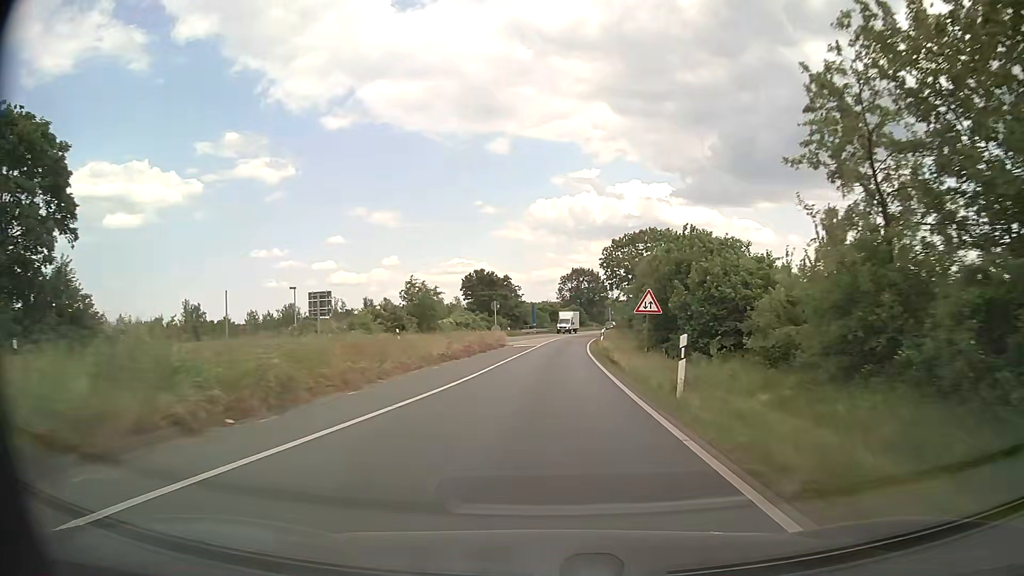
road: primary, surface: asphalt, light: Day
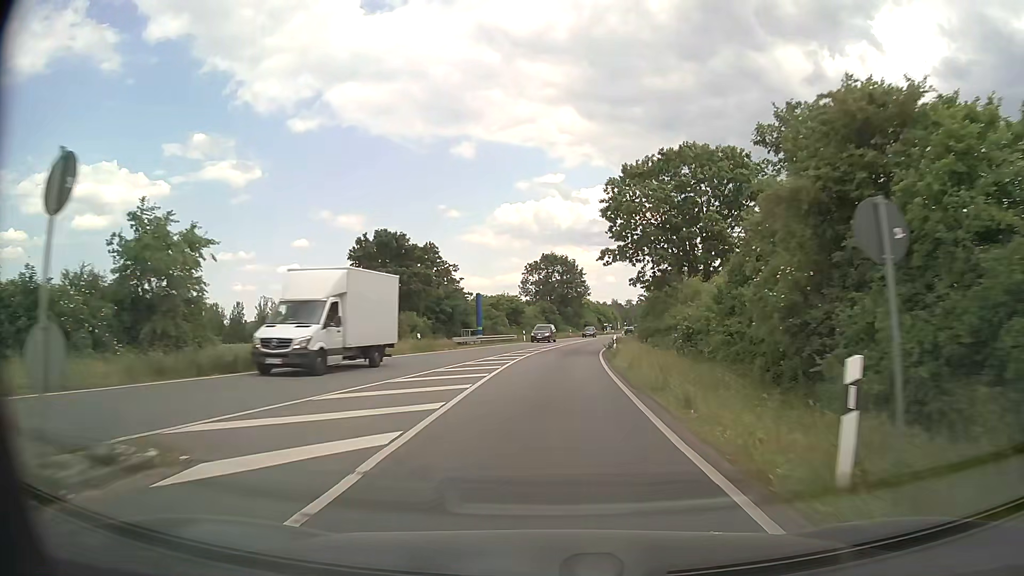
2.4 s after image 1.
(+0.9, +37.9) m; +4°
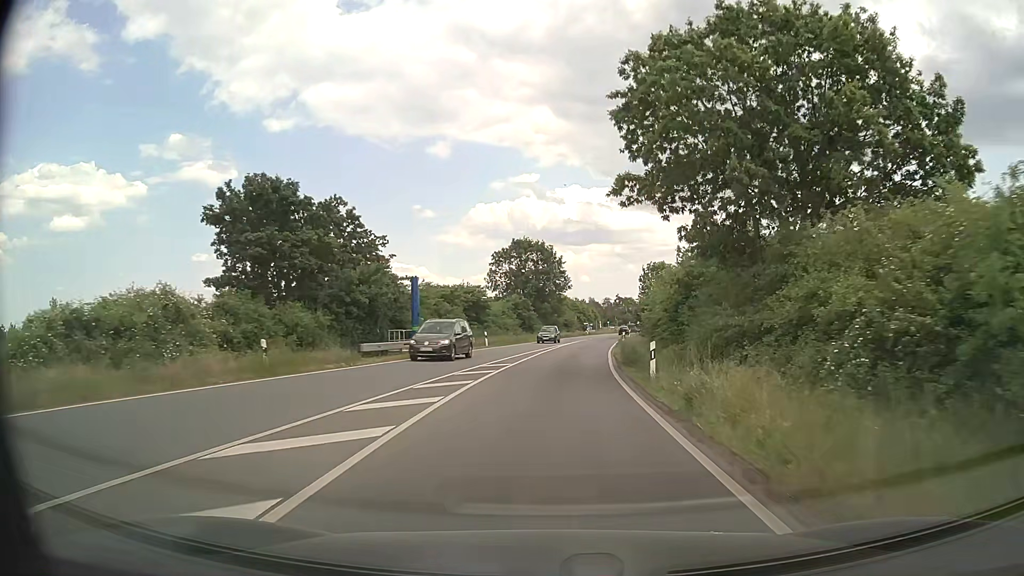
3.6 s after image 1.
(+0.1, +18.5) m; +2°
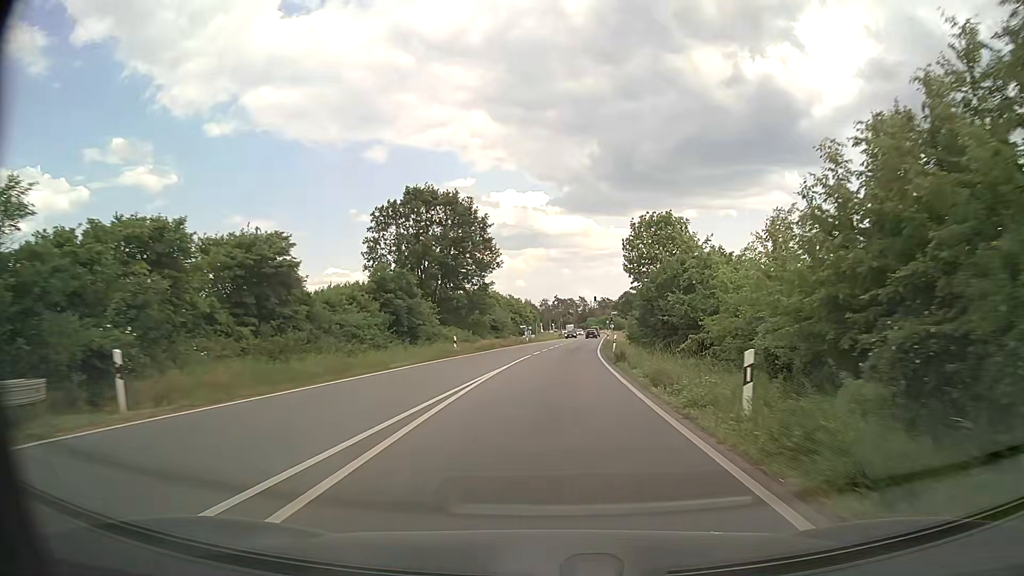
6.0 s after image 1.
(+1.8, +37.6) m; +6°
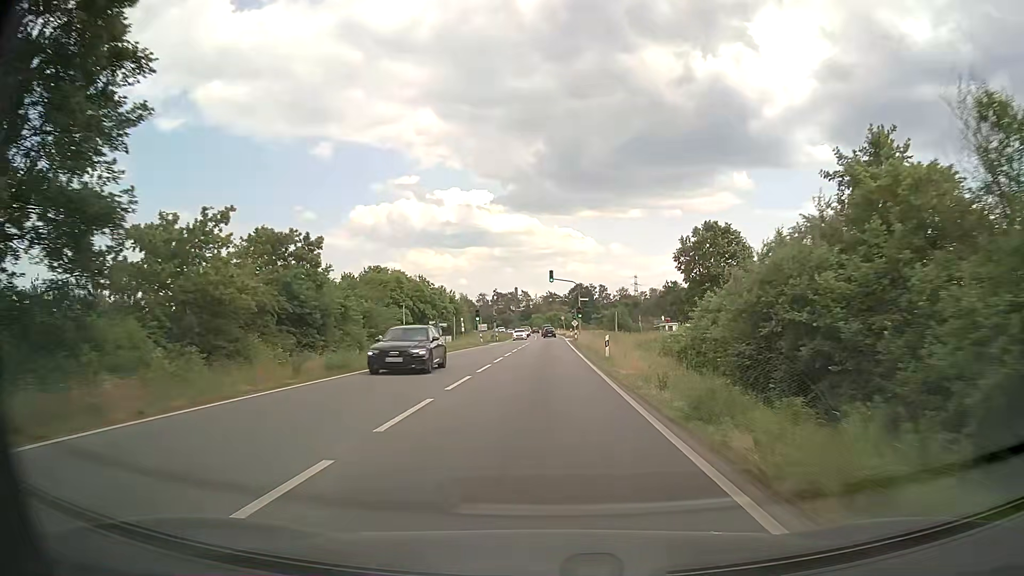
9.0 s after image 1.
(+2.2, +48.5) m; +5°
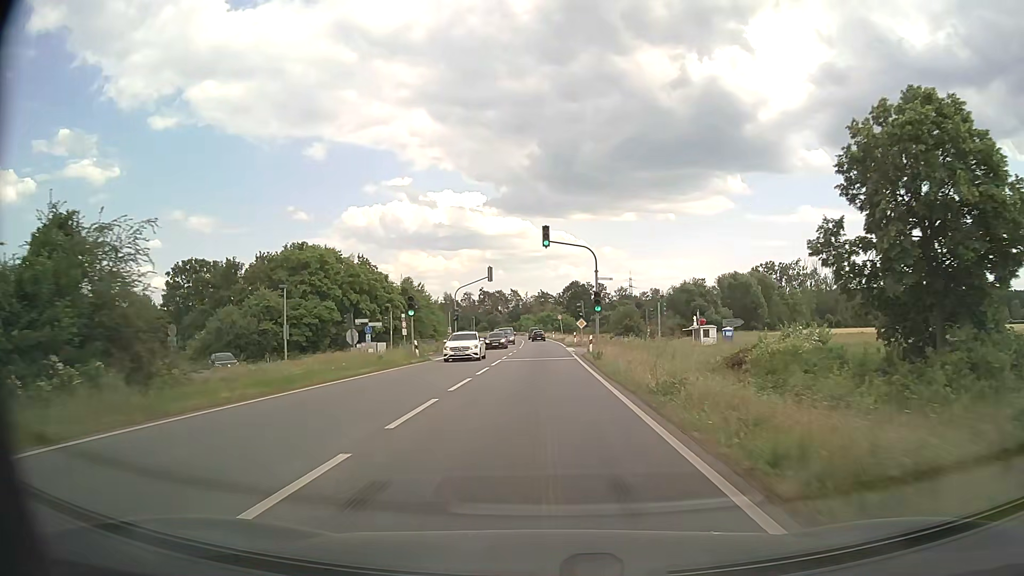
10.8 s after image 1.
(-0.1, +29.9) m; 0°
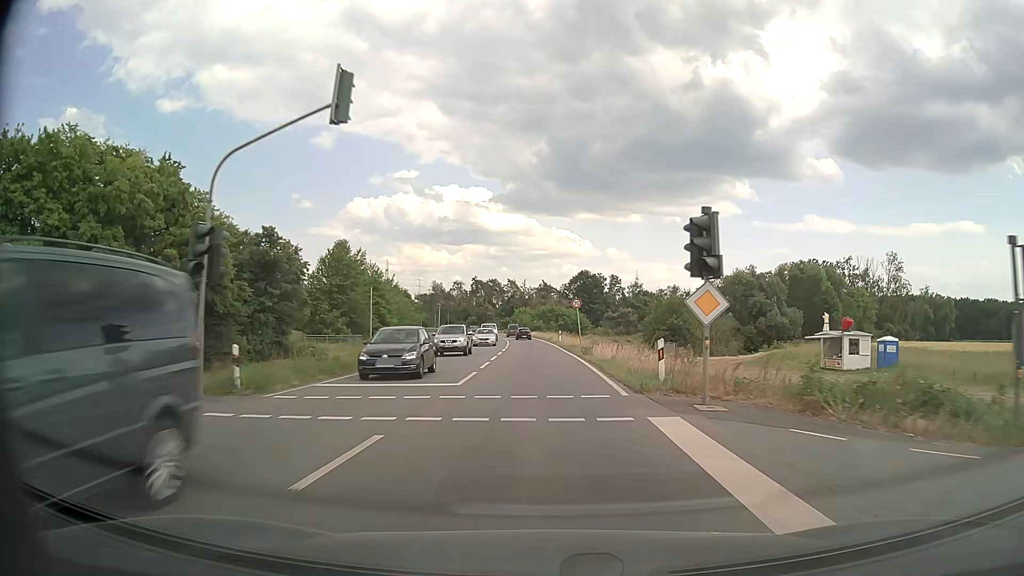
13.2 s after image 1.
(+0.1, +40.5) m; 0°
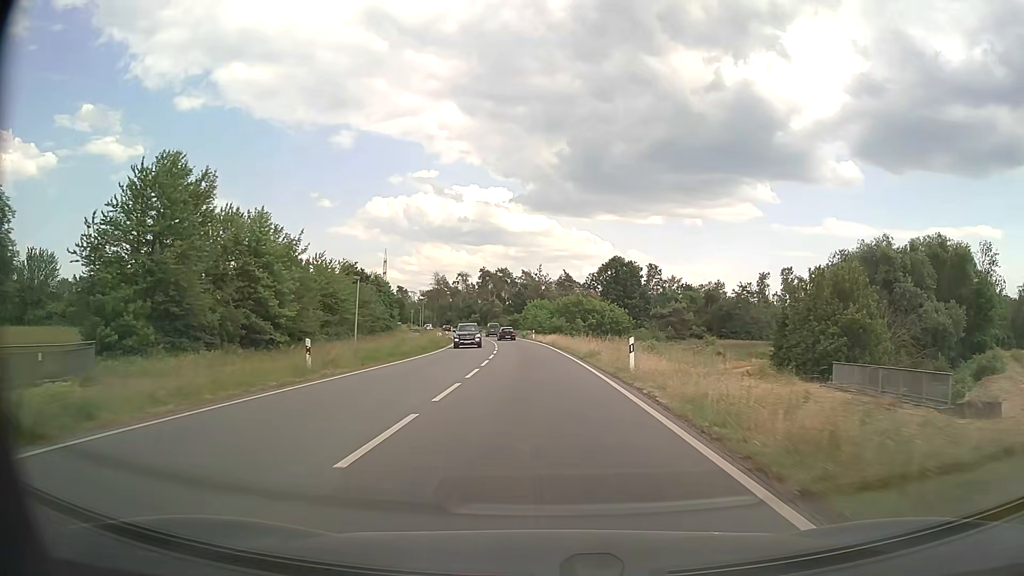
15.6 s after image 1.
(-0.5, +41.3) m; -2°
(0, +10) (0, +20) (-1, +30) (-1, +40) (-2, +50) (-2, +60) (-3, +70) (-5, +80) (-6, +90) (-8, +100) m
